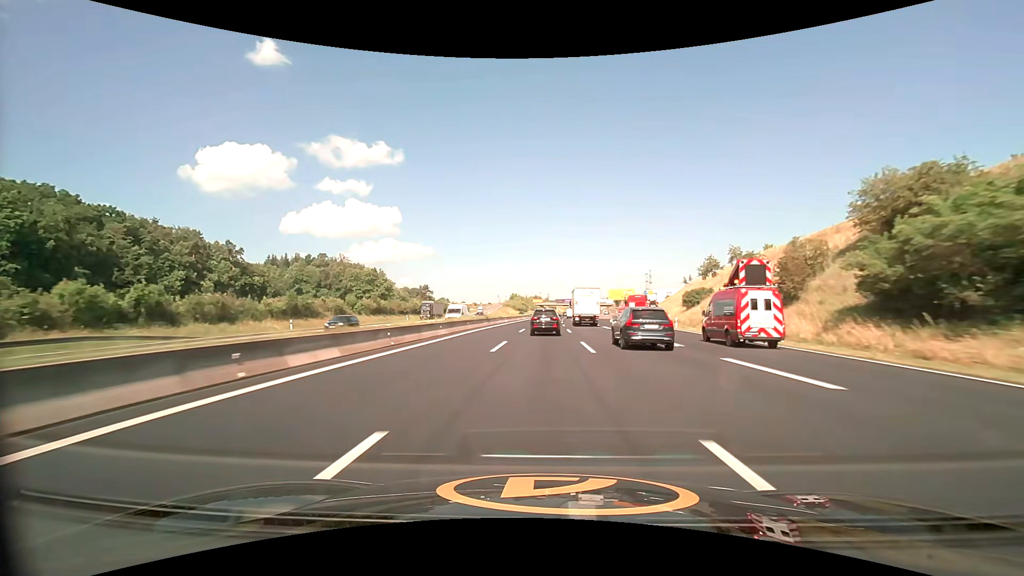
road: motorway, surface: asphalt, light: Day
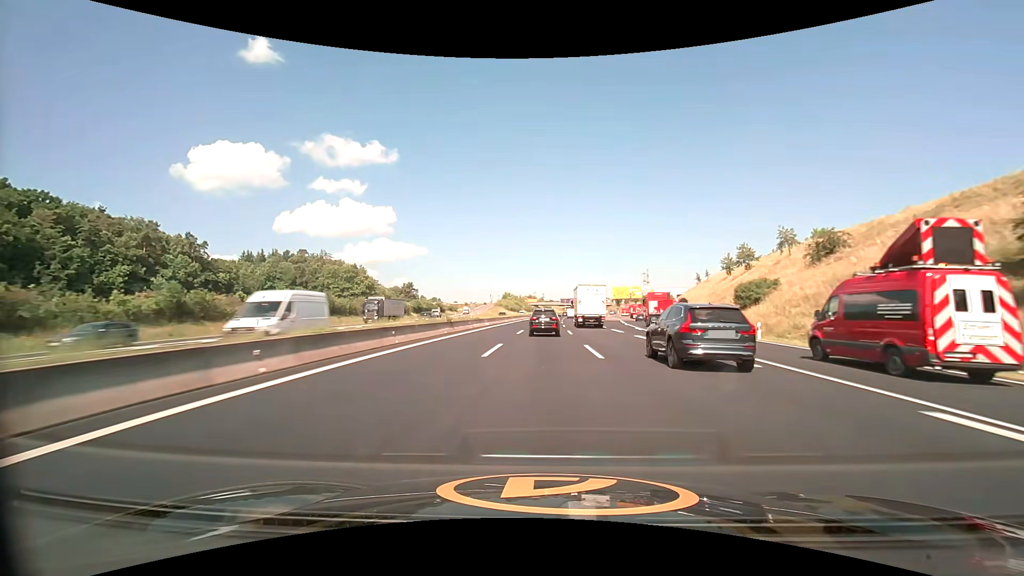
(+0.1, +20.2) m; +1°
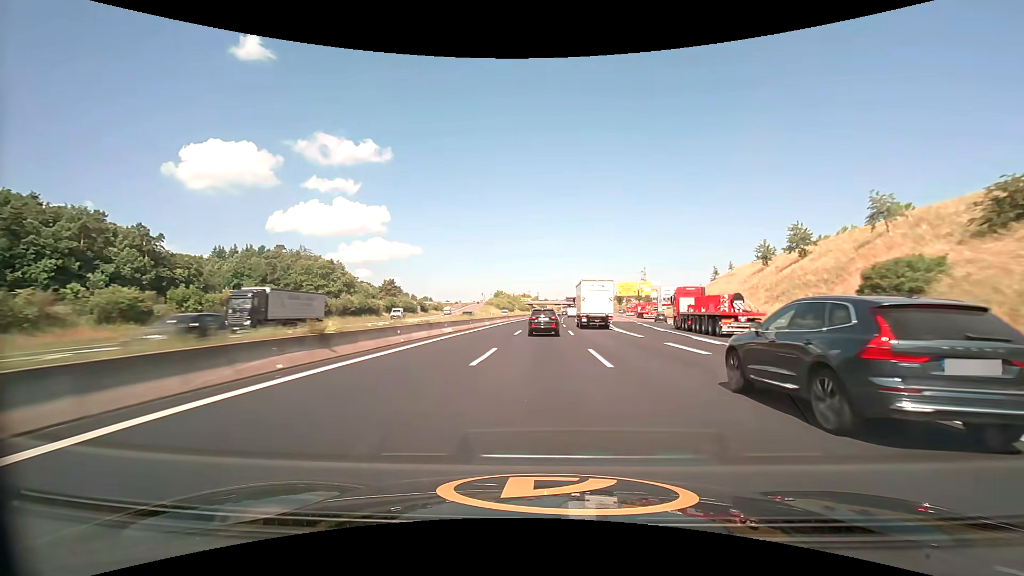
(+0.1, +20.1) m; +1°
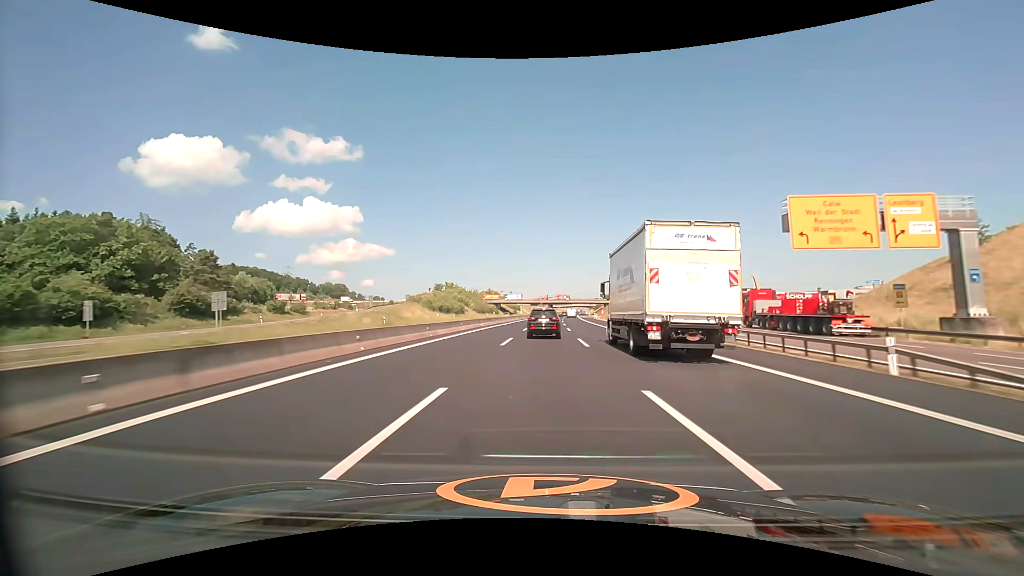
(+2.5, +99.4) m; +3°
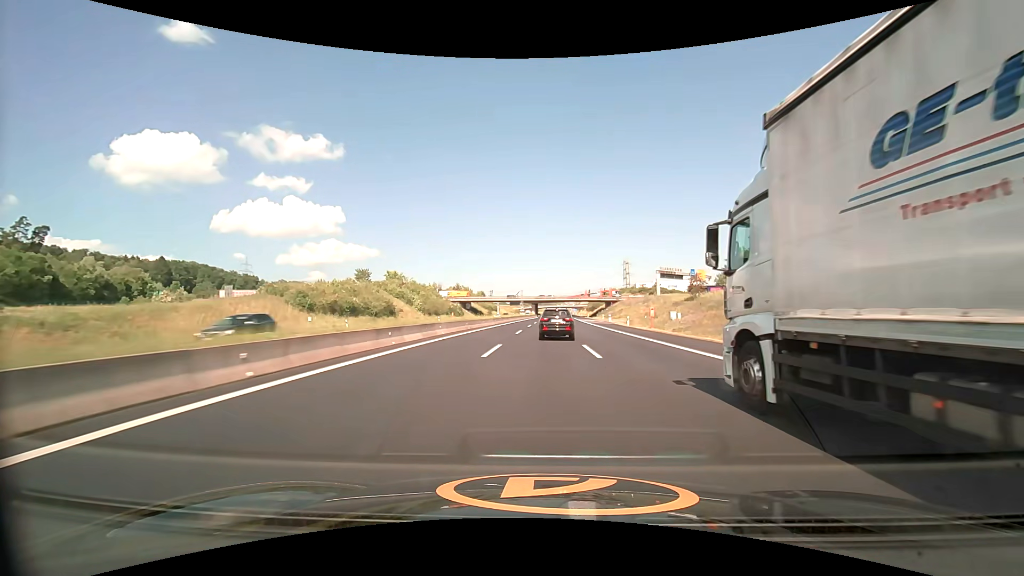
(+0.9, +59.1) m; +2°
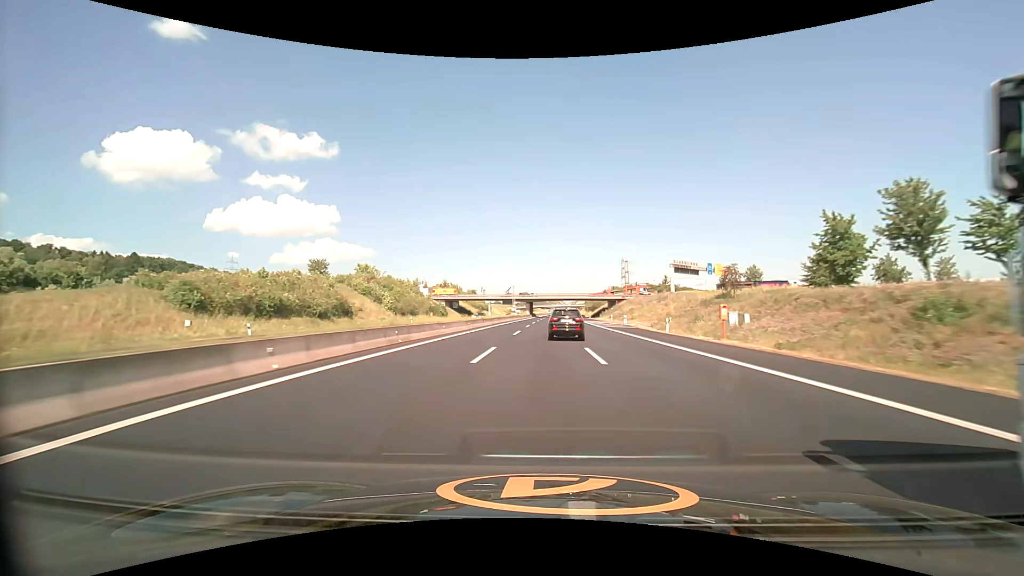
(+0.1, +19.8) m; +1°
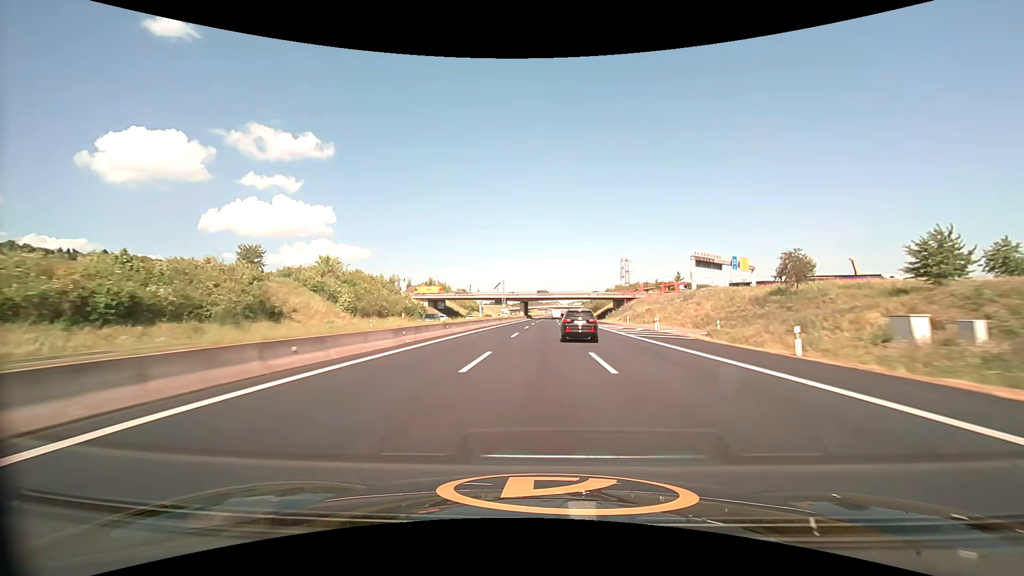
(+0.1, +19.8) m; 0°
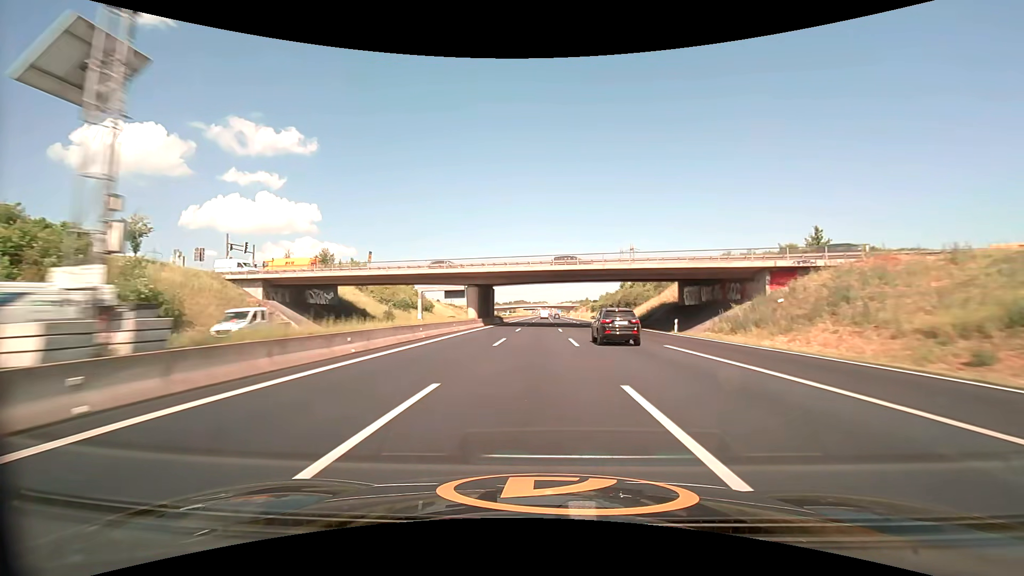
(+1.1, +80.0) m; +1°
(0, +10) (0, +20) (0, +30) (0, +40) (0, +50) (0, +60) (0, +70) (0, +80) (+1, +90) (+1, +100) m
